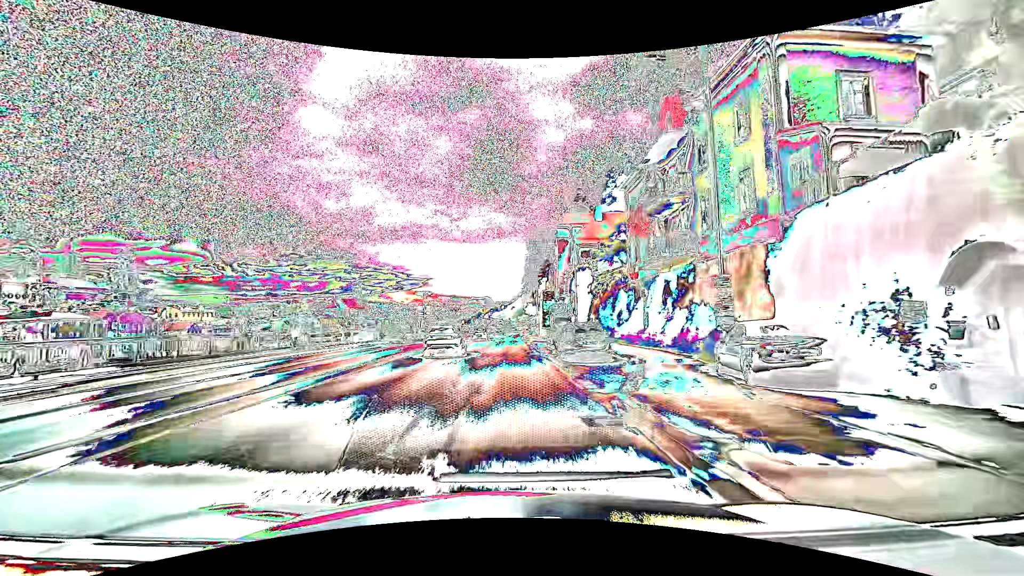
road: primary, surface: asphalt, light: Day
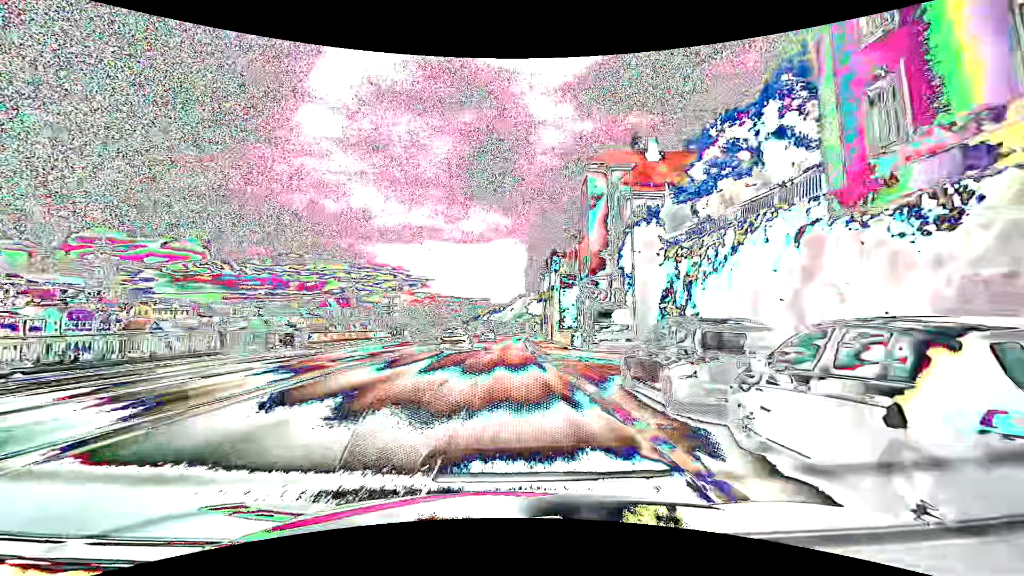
(0.0, +23.0) m; 0°
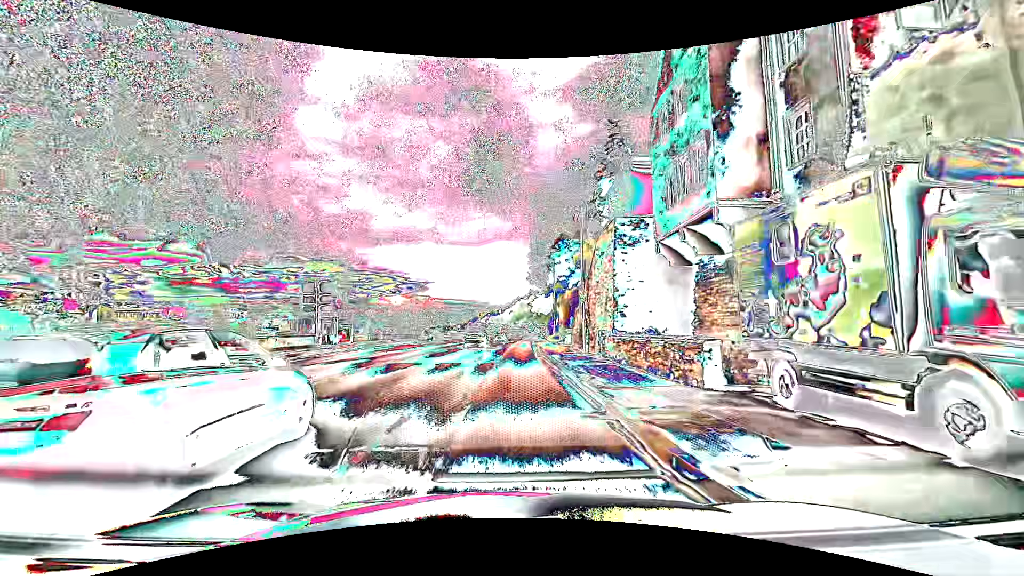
(-0.1, +22.8) m; 0°
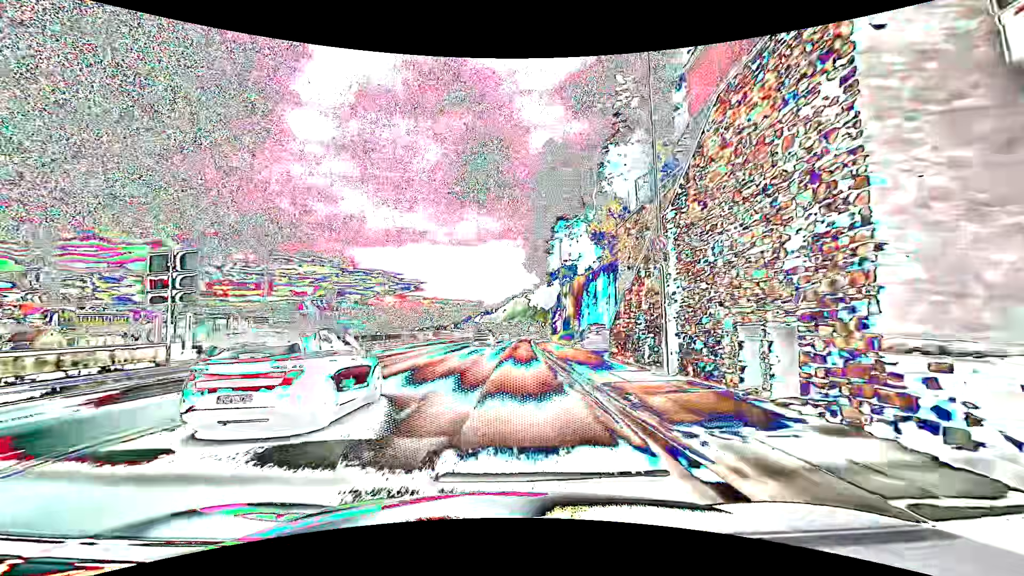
(+0.1, +15.2) m; +1°
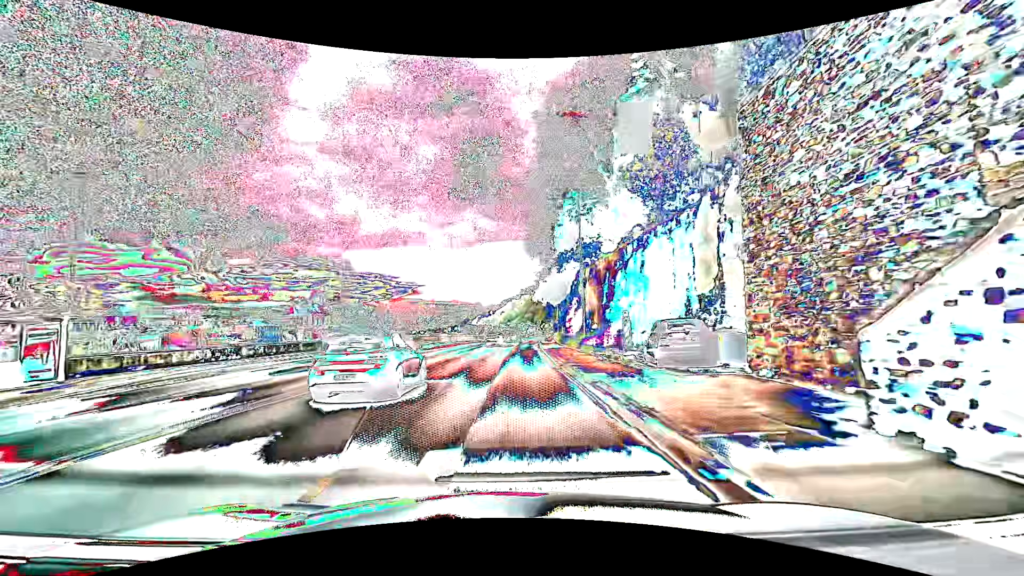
(0.0, +15.2) m; 0°
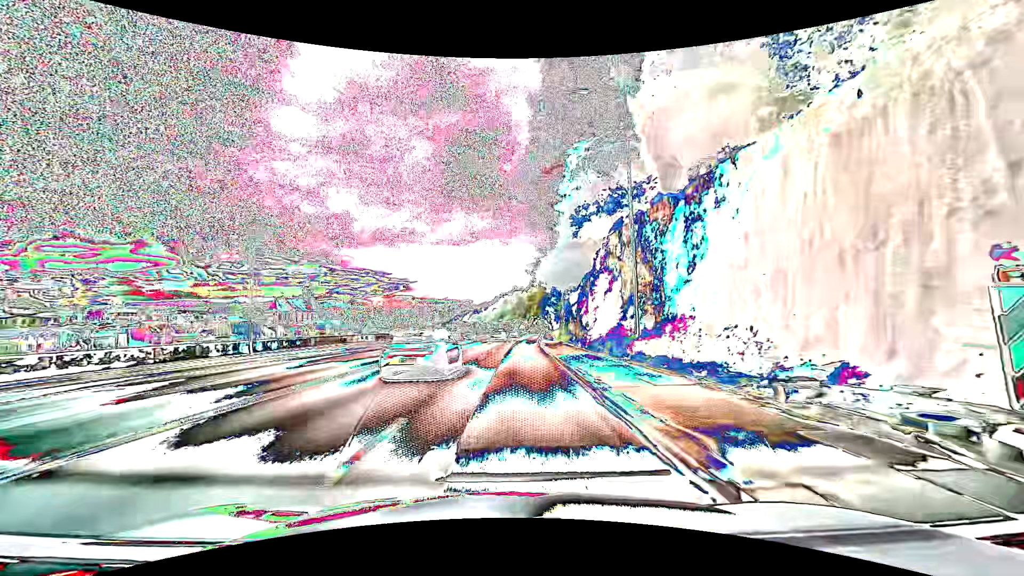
(+0.1, +15.2) m; +1°
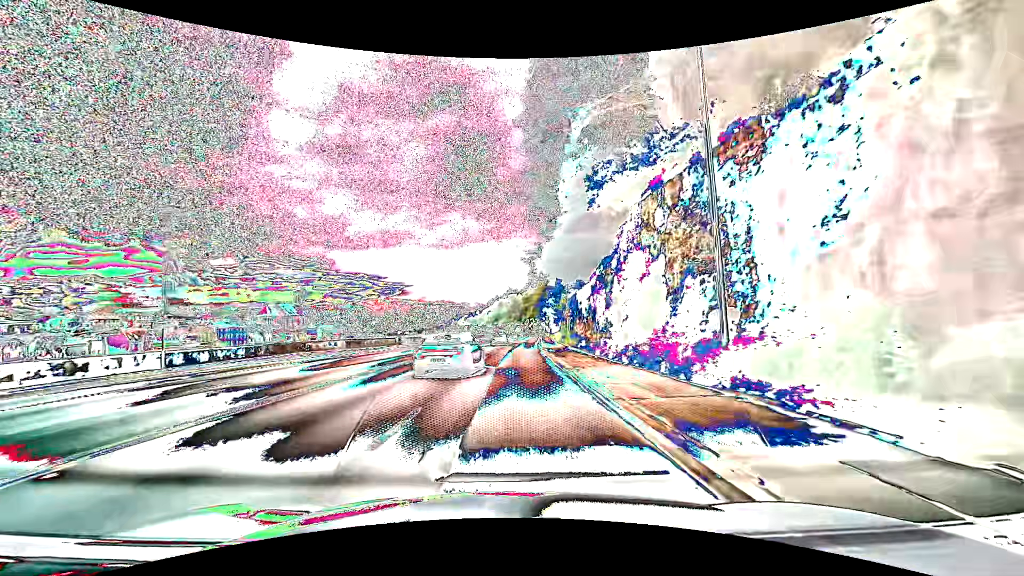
(0.0, +7.6) m; +1°
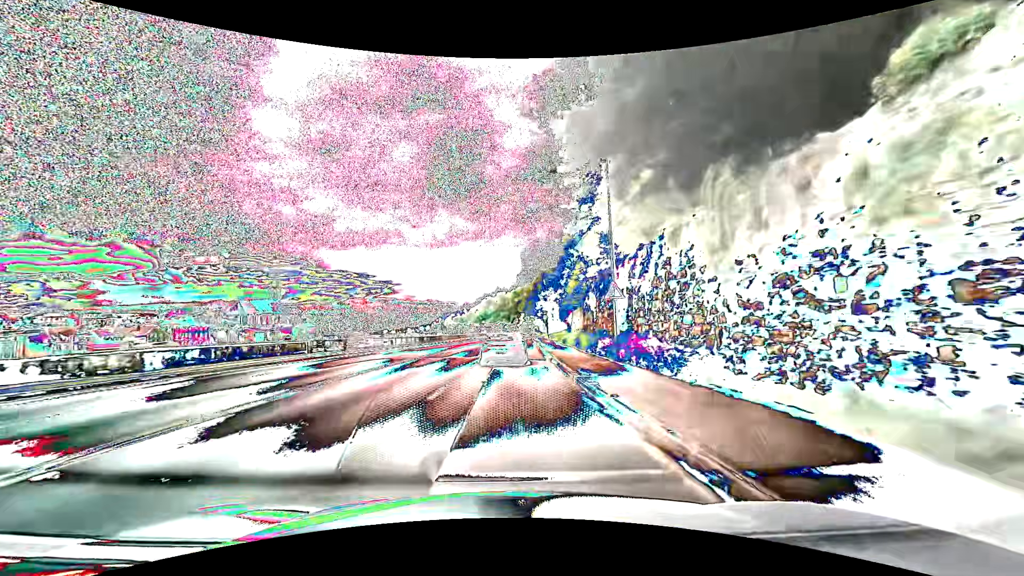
(+0.2, +22.8) m; +1°
(0, +10) (0, +20) (0, +30) (+1, +40) (+1, +50) (+2, +60) (+2, +70) (+2, +80) (+3, +90) (+3, +100) m
